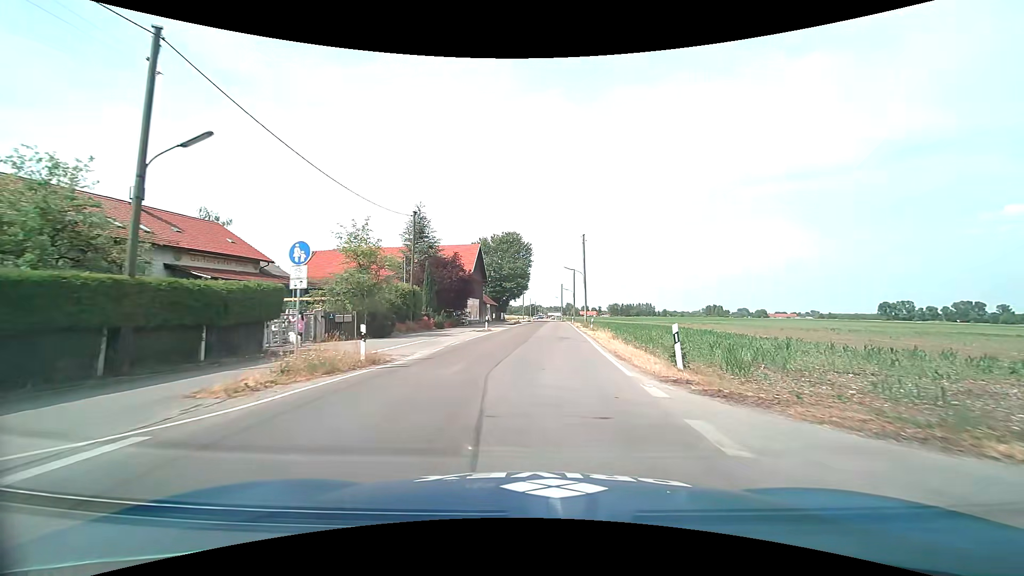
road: tertiary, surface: asphalt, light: Day
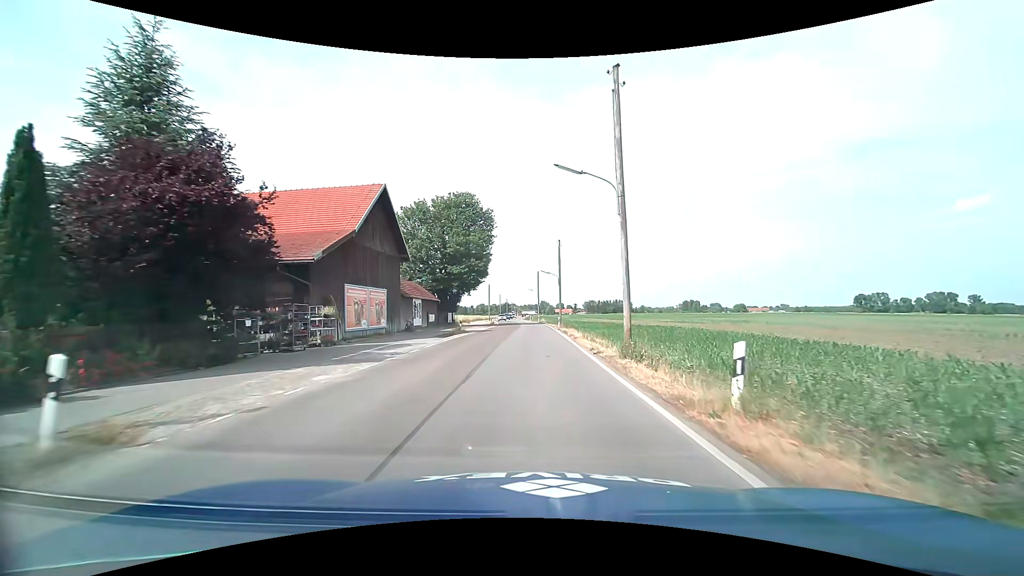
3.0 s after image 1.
(+1.4, +32.2) m; +3°
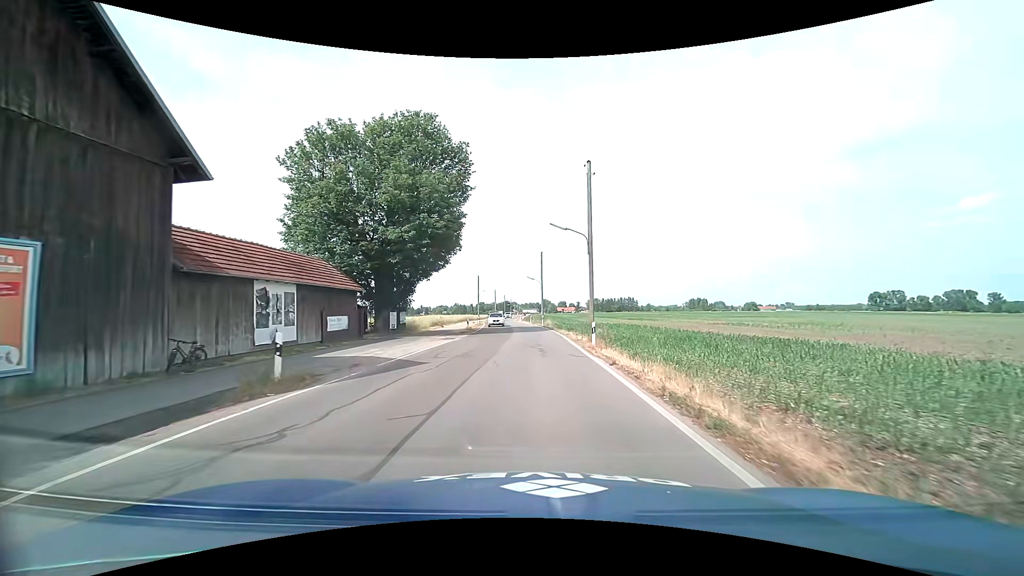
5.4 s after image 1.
(0.0, +26.2) m; 0°
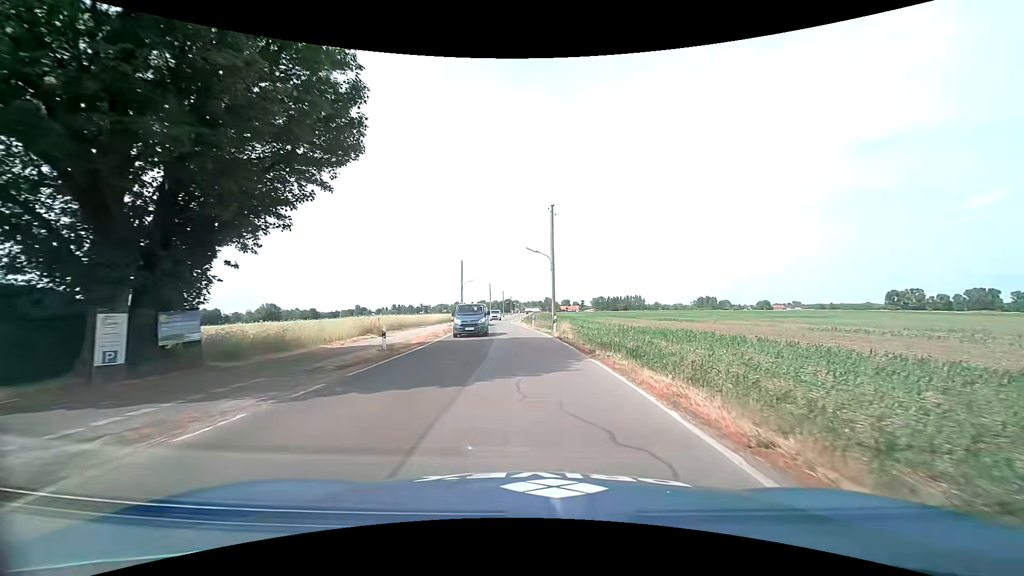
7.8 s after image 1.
(-0.1, +25.4) m; 0°
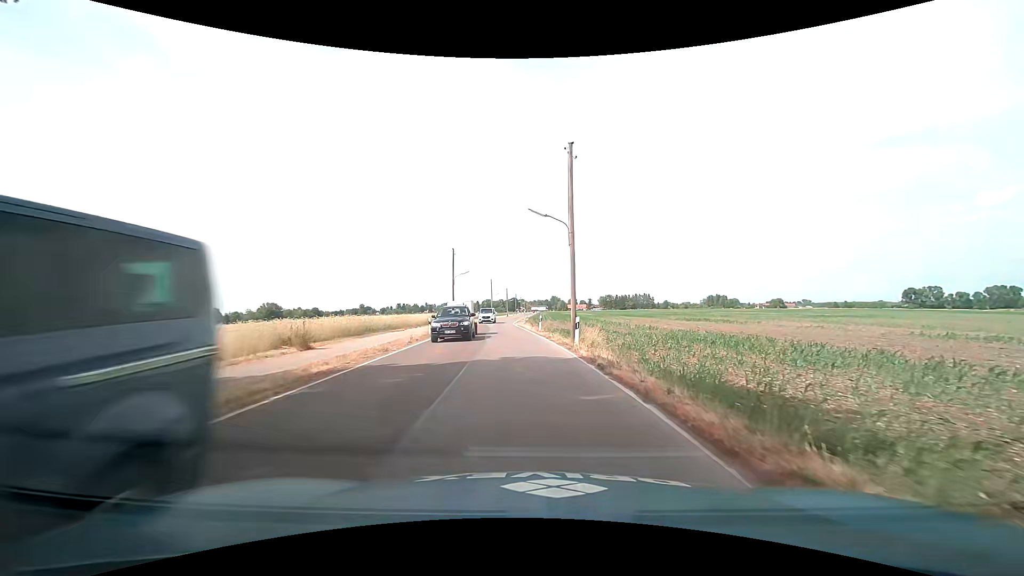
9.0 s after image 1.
(0.0, +12.4) m; 0°
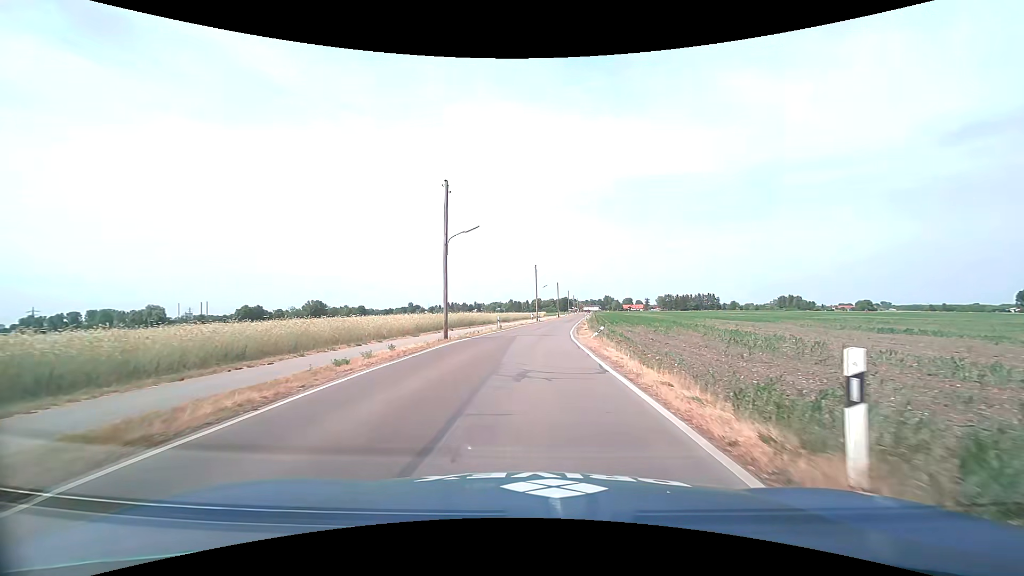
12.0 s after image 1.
(-1.4, +30.3) m; -6°
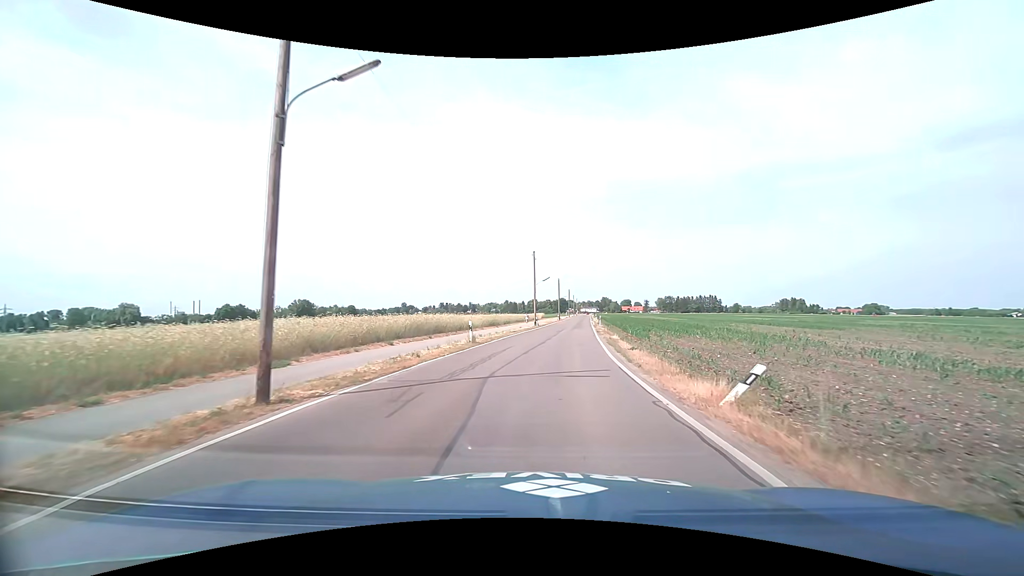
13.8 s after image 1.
(-0.2, +18.6) m; 0°
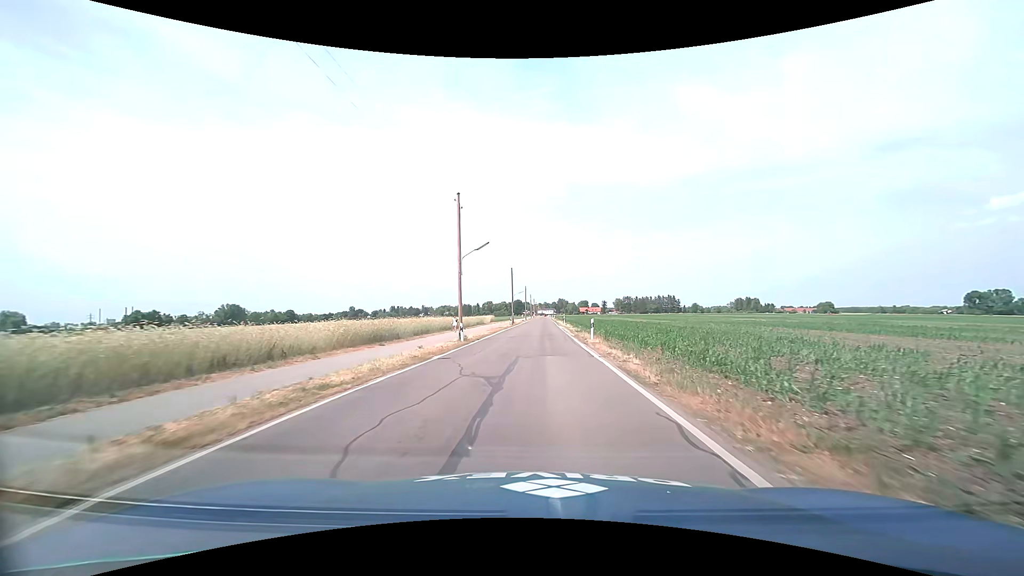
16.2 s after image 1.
(+1.7, +28.7) m; +5°
(0, +10) (0, +20) (0, +30) (+1, +40) (+1, +50) (+1, +60) (+1, +70) (+2, +80) (+2, +90) (+2, +100) m
